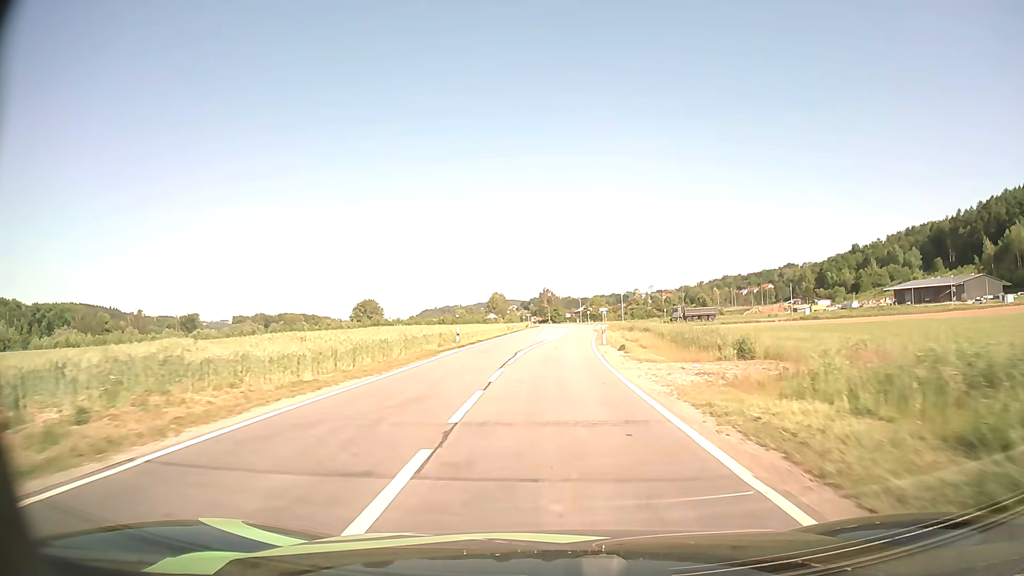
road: secondary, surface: asphalt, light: Day
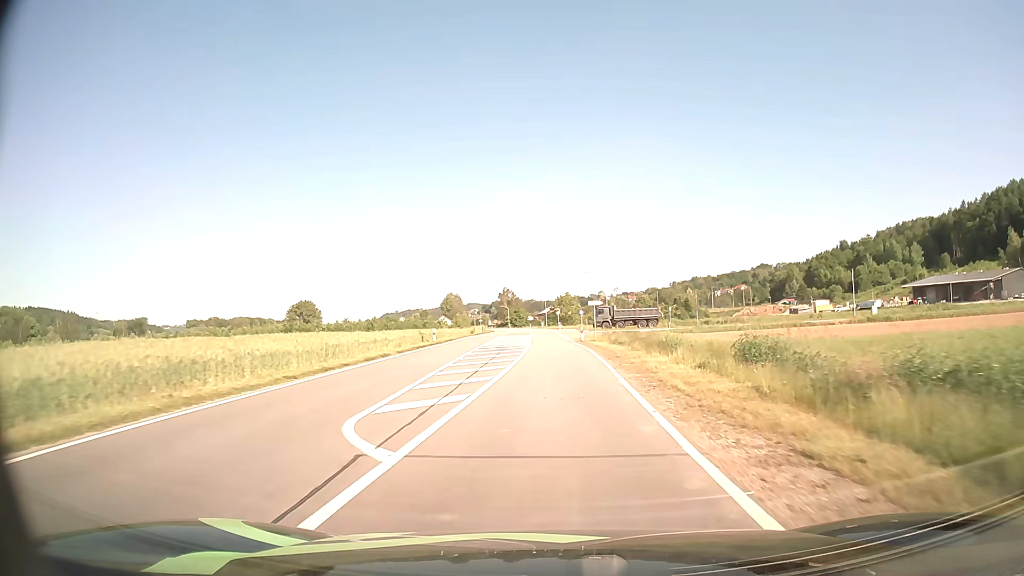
(+1.0, +39.0) m; +3°
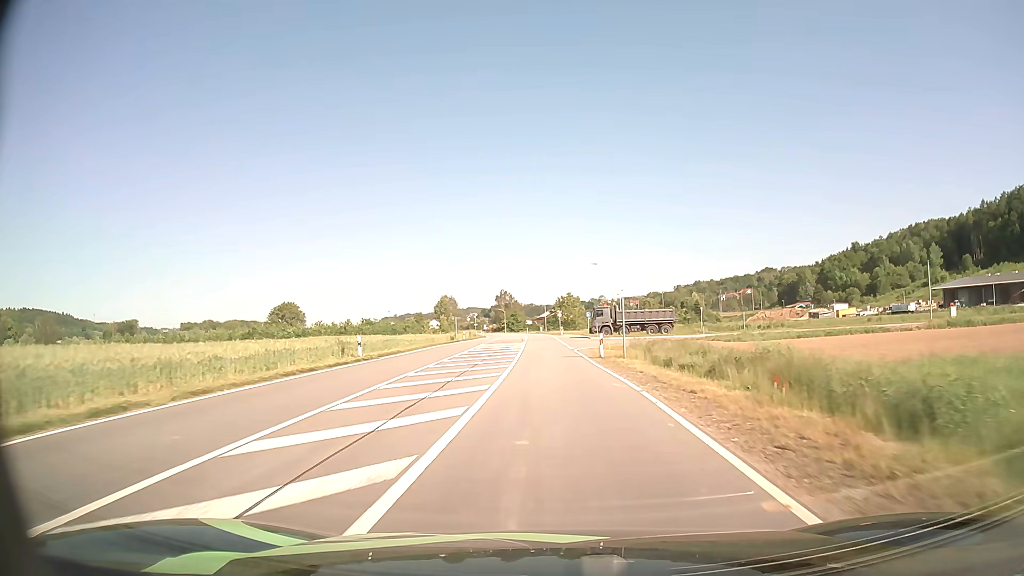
(+0.1, +18.9) m; 0°
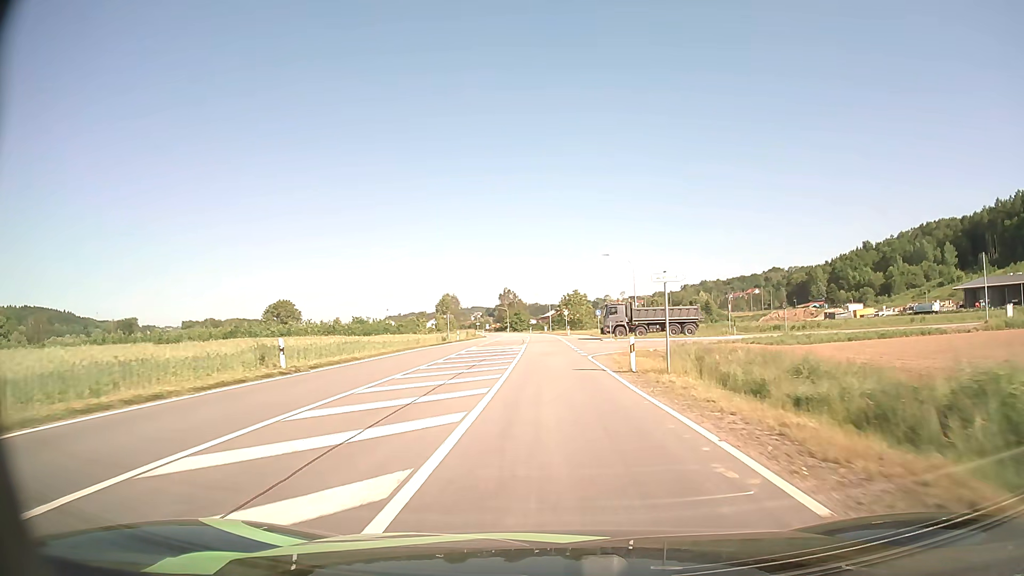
(0.0, +9.4) m; 0°
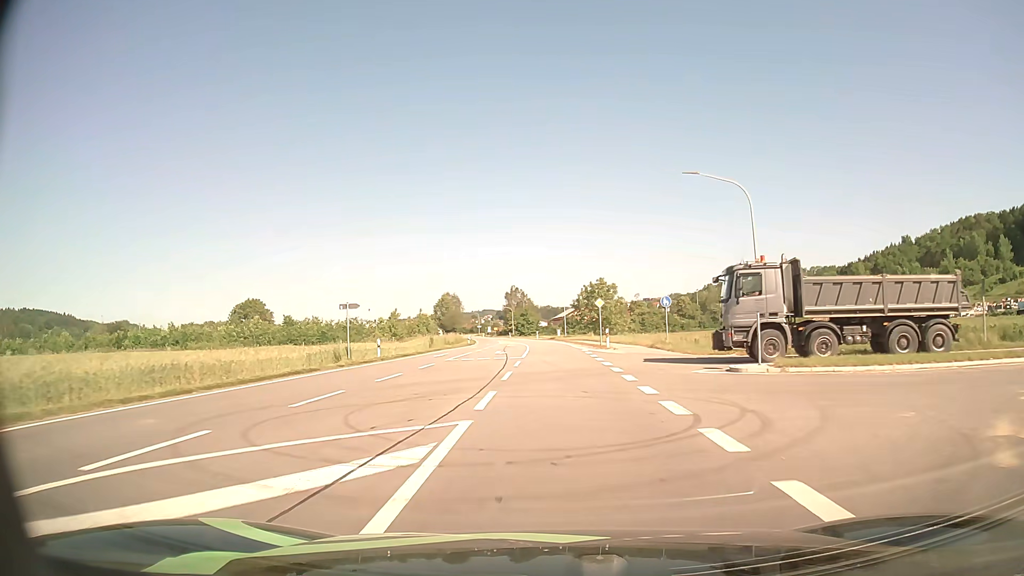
(-0.3, +37.3) m; -1°
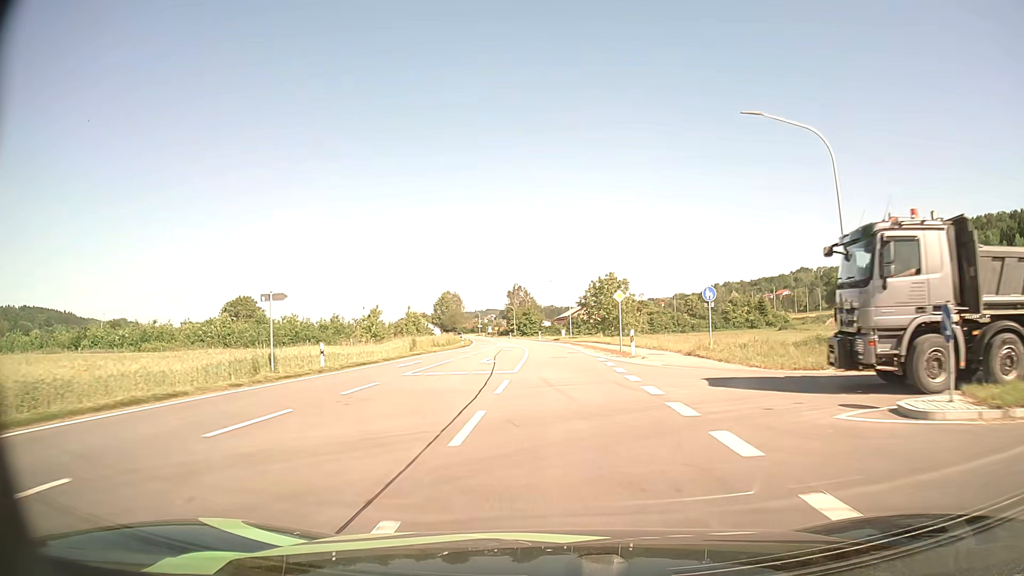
(0.0, +9.4) m; 0°
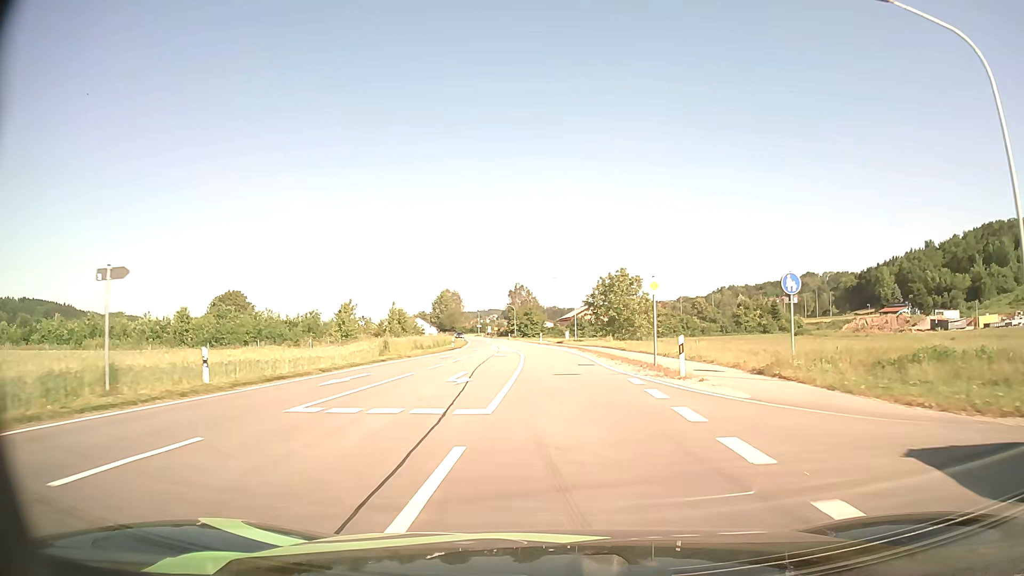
(0.0, +9.4) m; 0°
